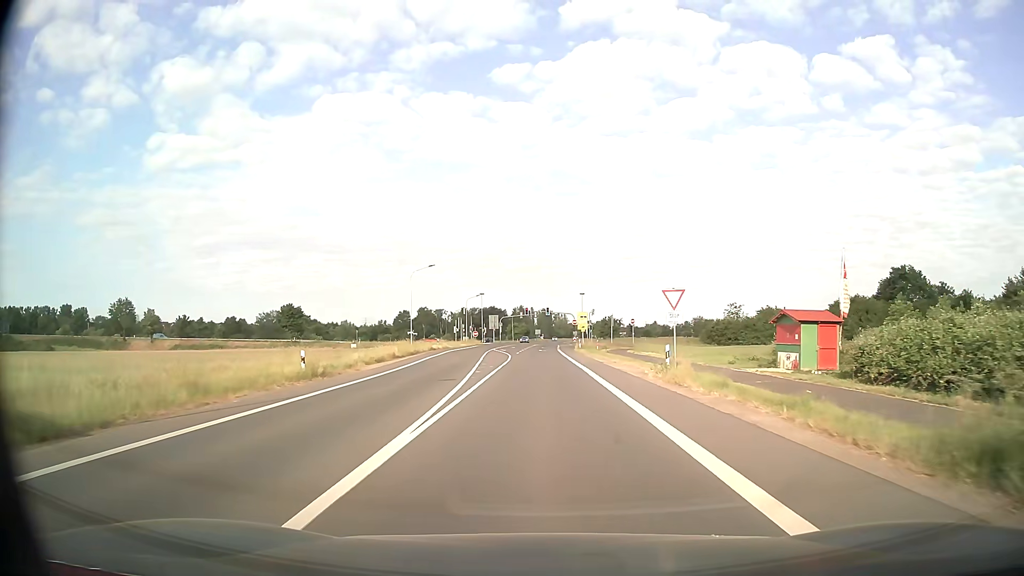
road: secondary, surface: asphalt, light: Day
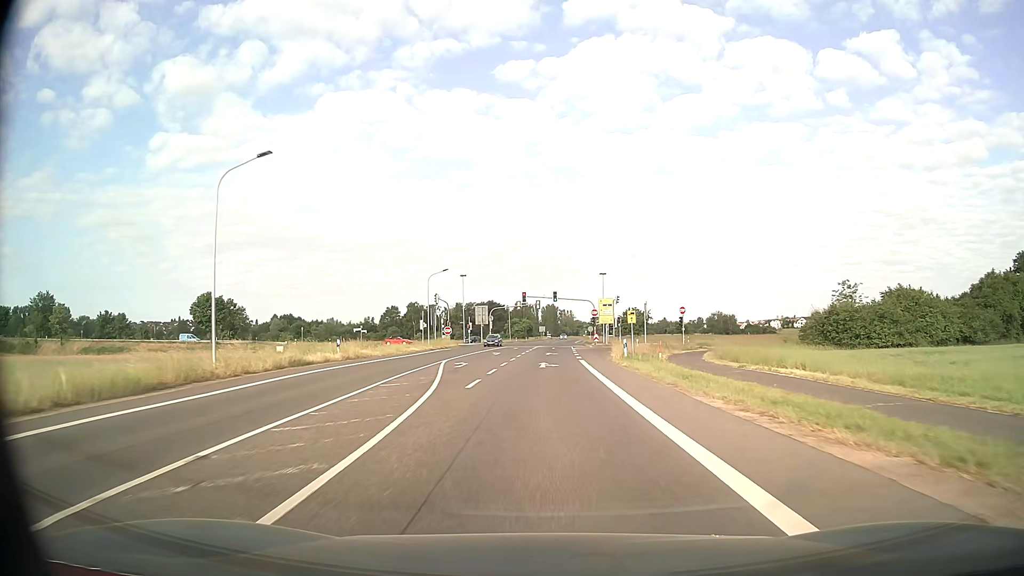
(-0.2, +38.3) m; 0°
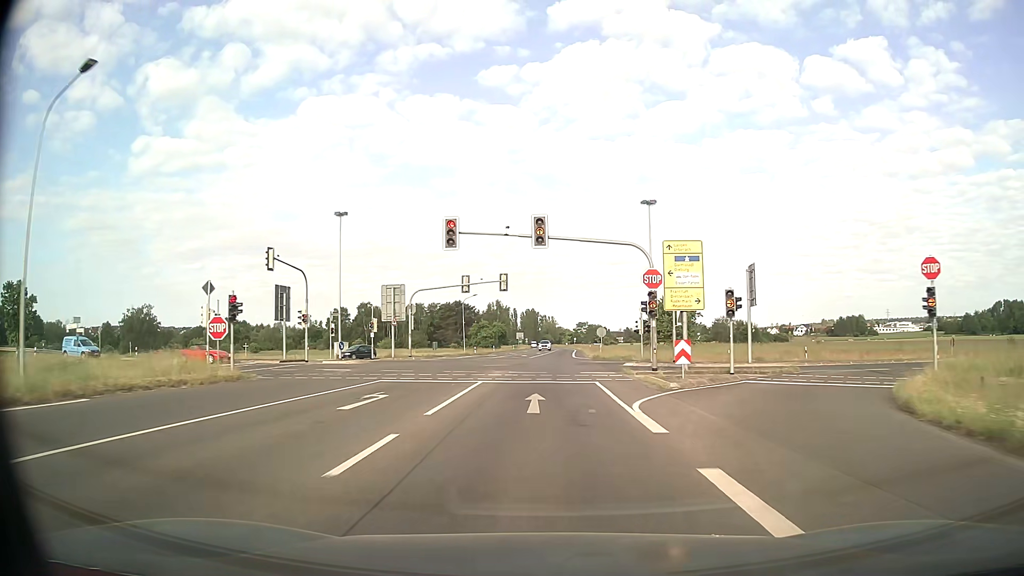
(+0.5, +53.9) m; +2°
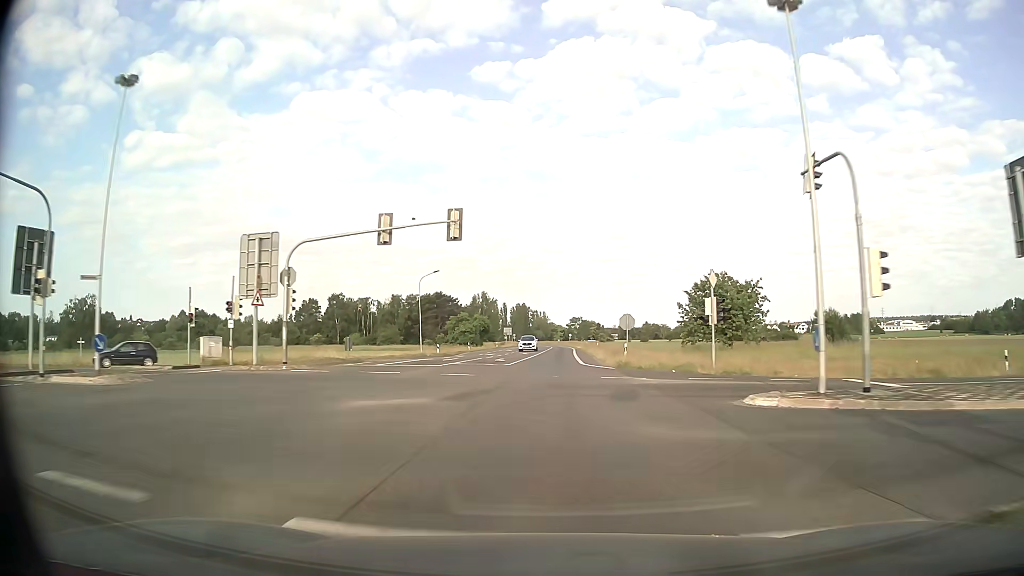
(+0.2, +26.4) m; +1°
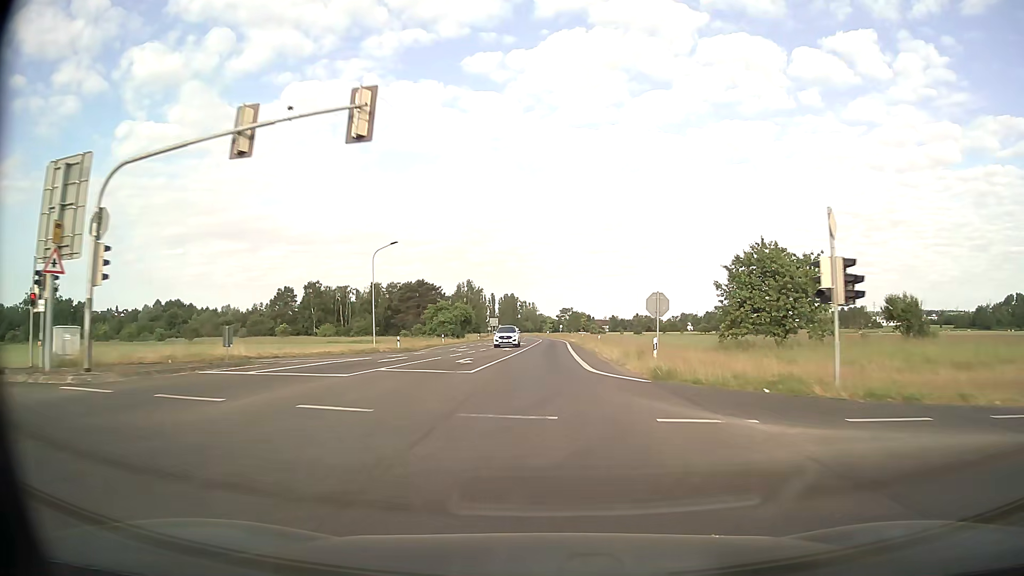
(+0.1, +13.8) m; +1°
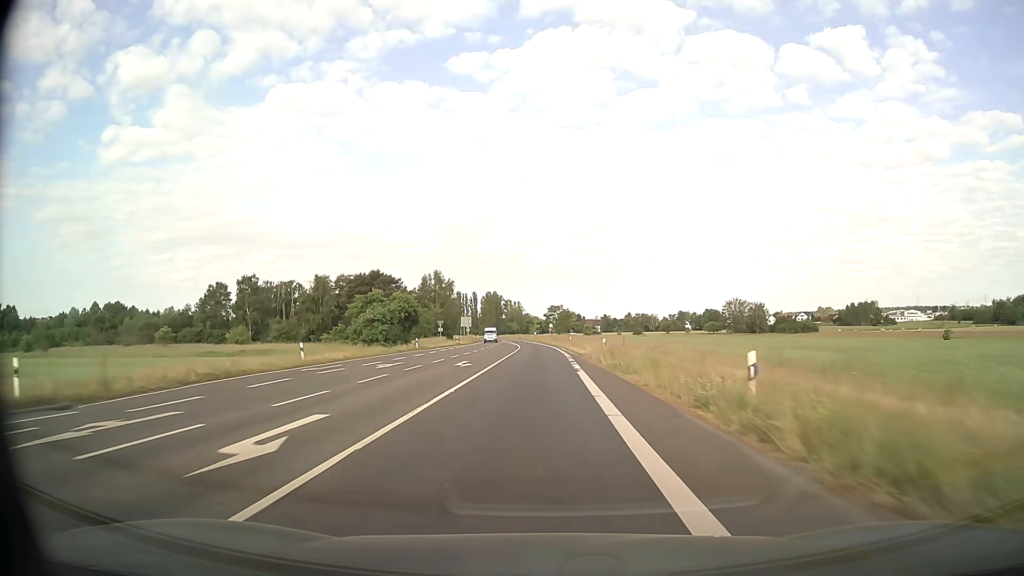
(+0.6, +40.8) m; +1°
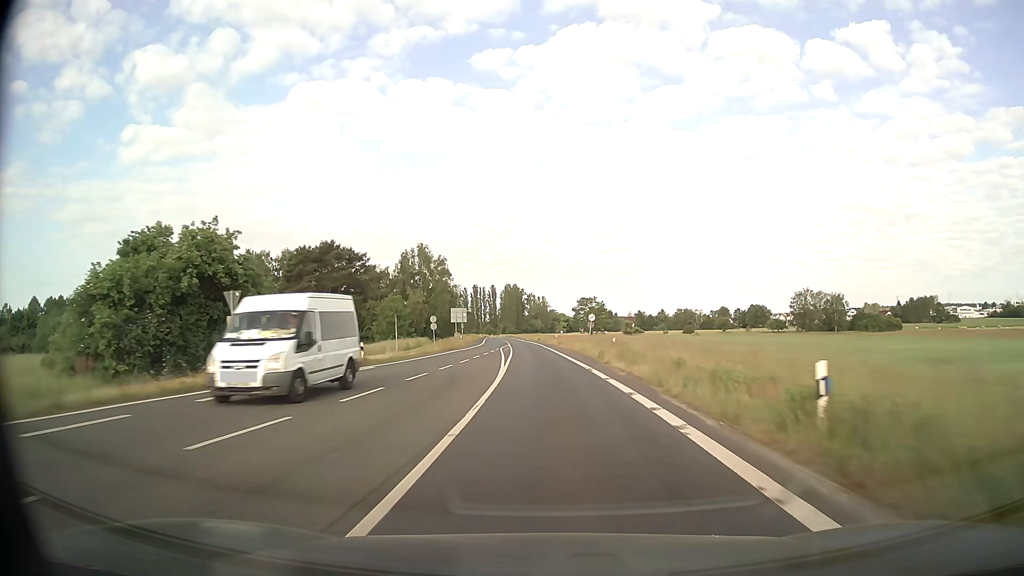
(-0.8, +53.7) m; -2°
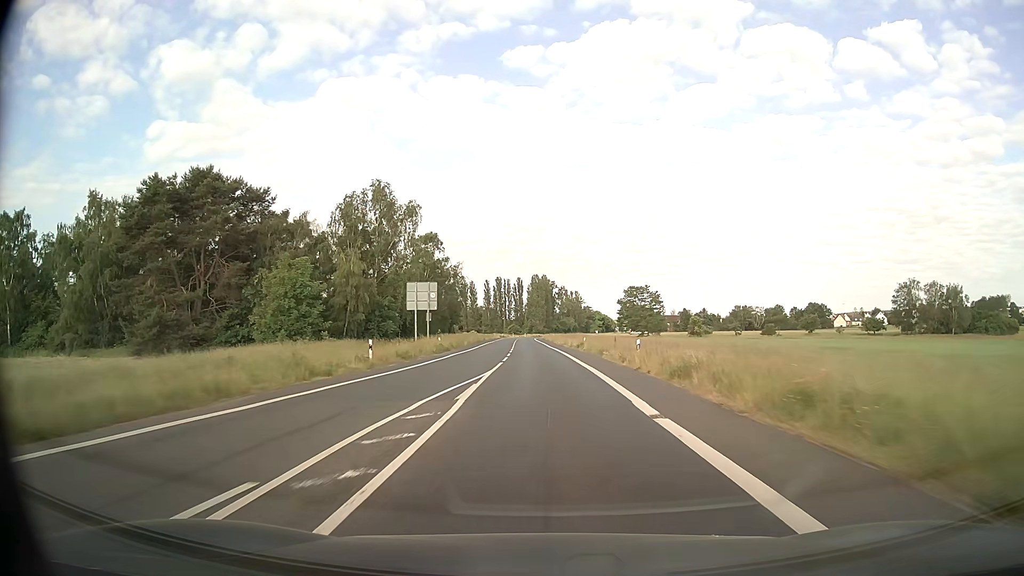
(-1.2, +54.1) m; -3°
(0, +10) (0, +20) (0, +30) (-1, +40) (-1, +50) (-1, +60) (-1, +70) (-2, +80) (-2, +90) (-3, +100) m
